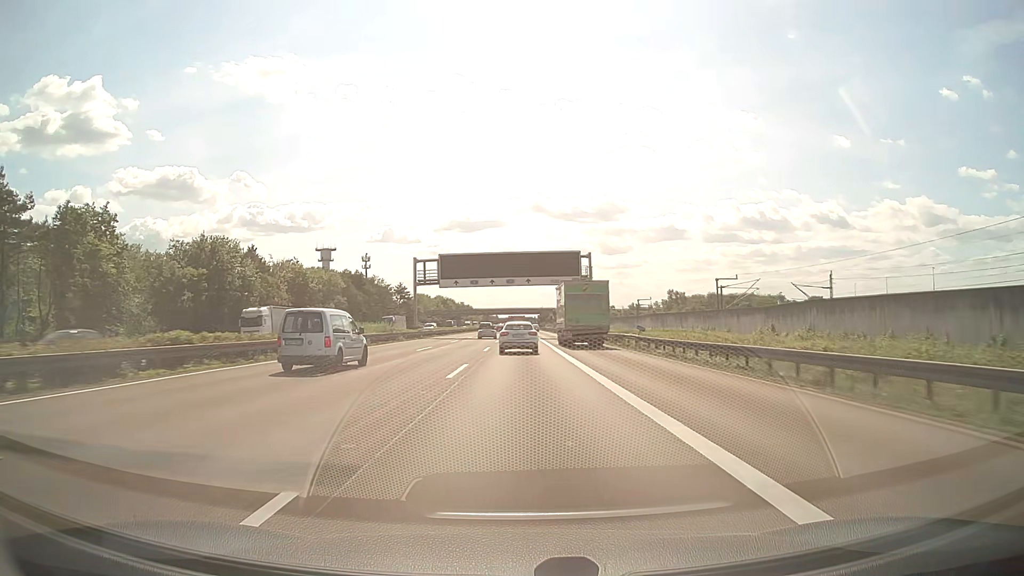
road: motorway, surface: asphalt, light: Day
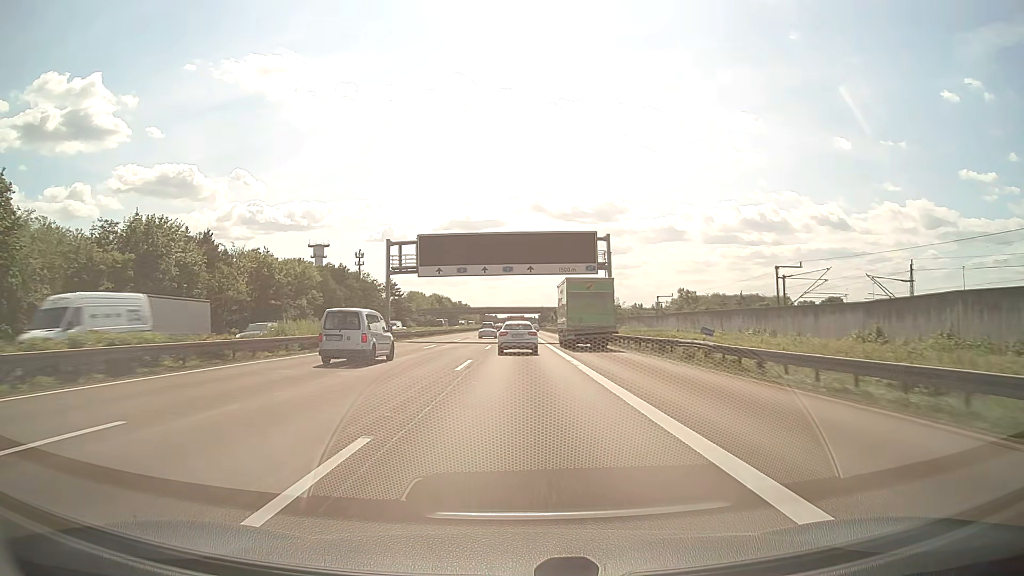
(0.0, +15.3) m; 0°
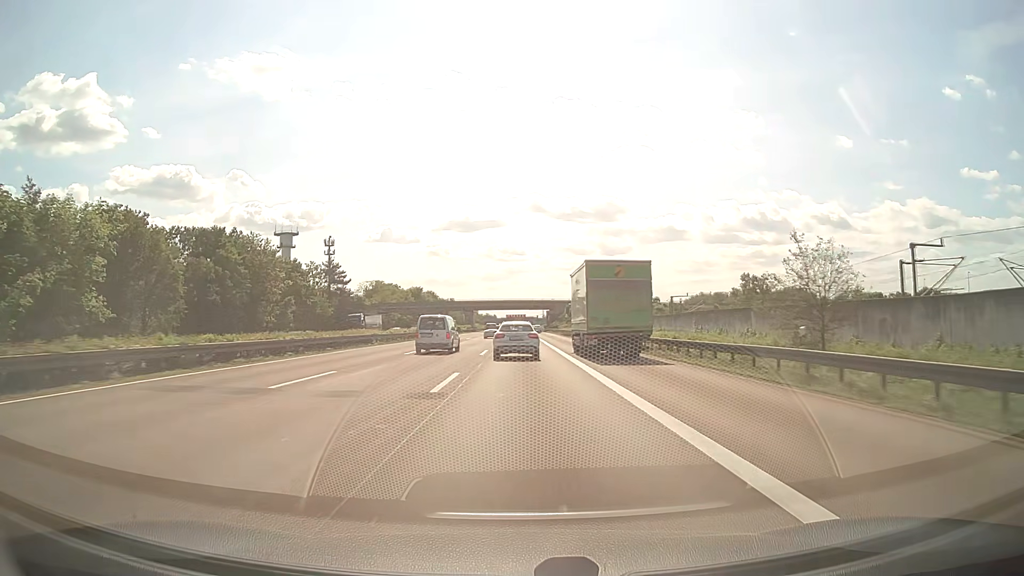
(0.0, +61.0) m; 0°
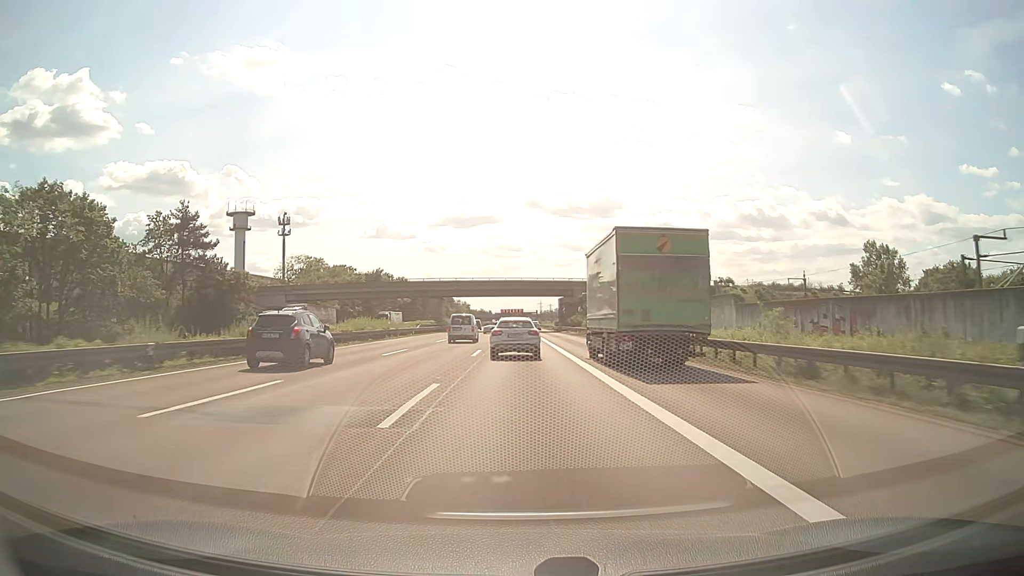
(+0.1, +58.2) m; 0°
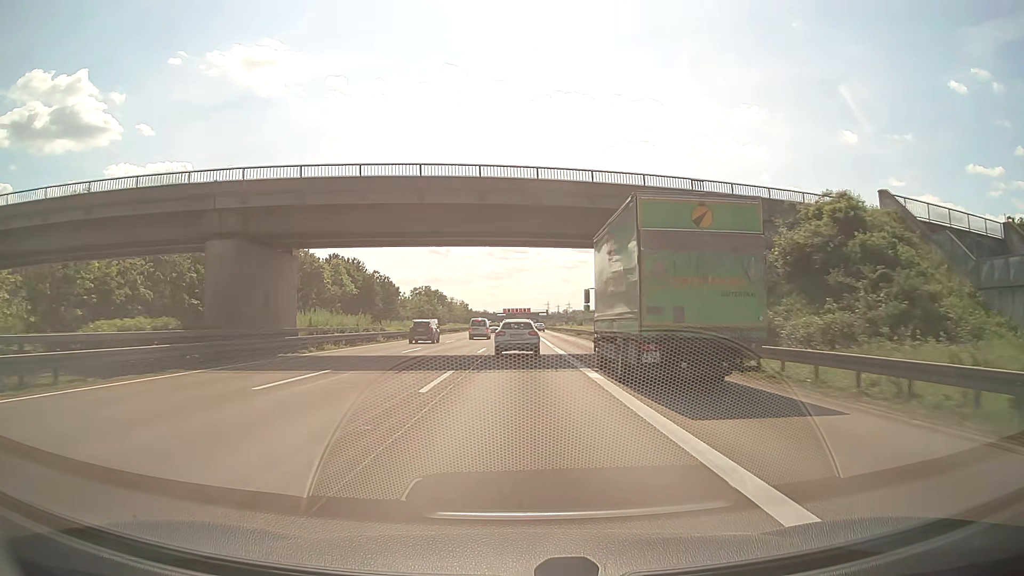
(+0.1, +67.3) m; 0°
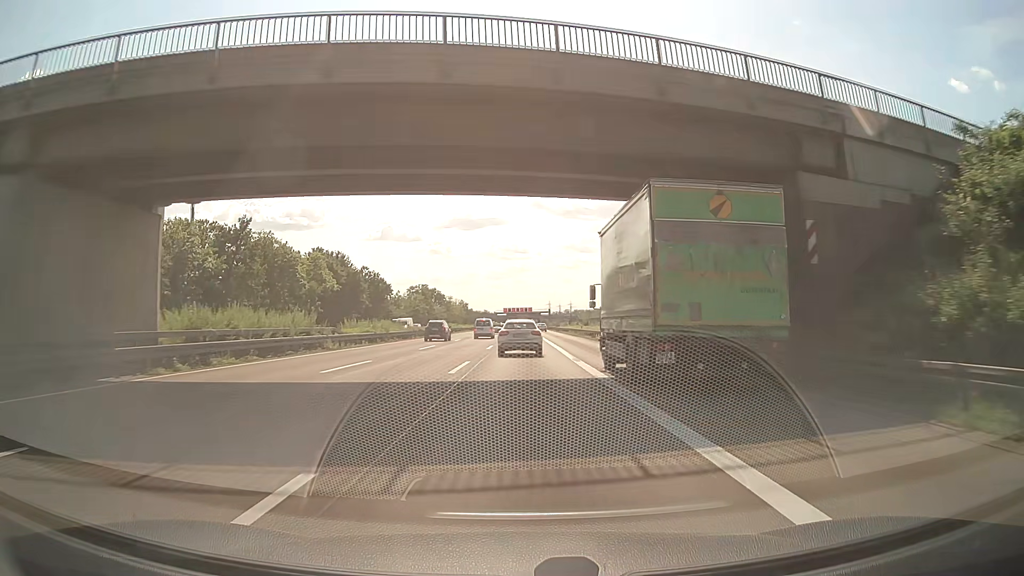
(0.0, +13.3) m; 0°
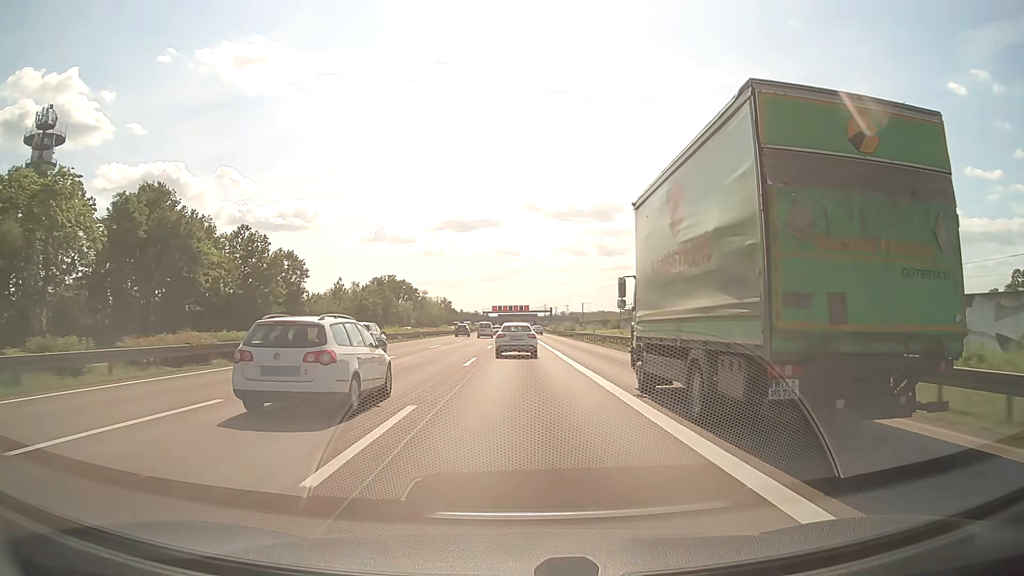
(+0.6, +66.6) m; +1°
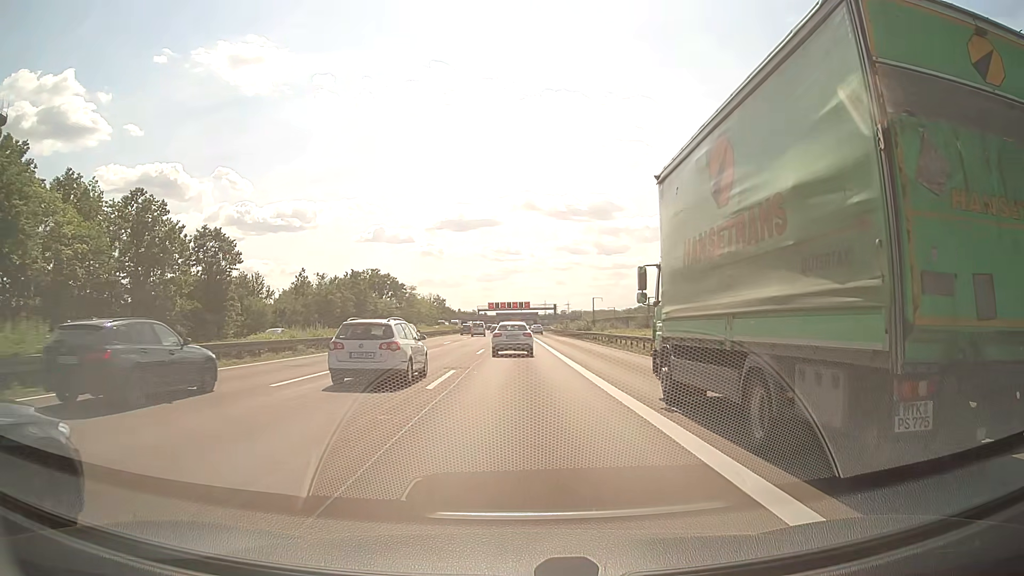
(+0.1, +26.9) m; 0°
(0, +10) (0, +20) (0, +30) (0, +40) (0, +50) (0, +60) (0, +70) (0, +80) (0, +90) (0, +100) m
